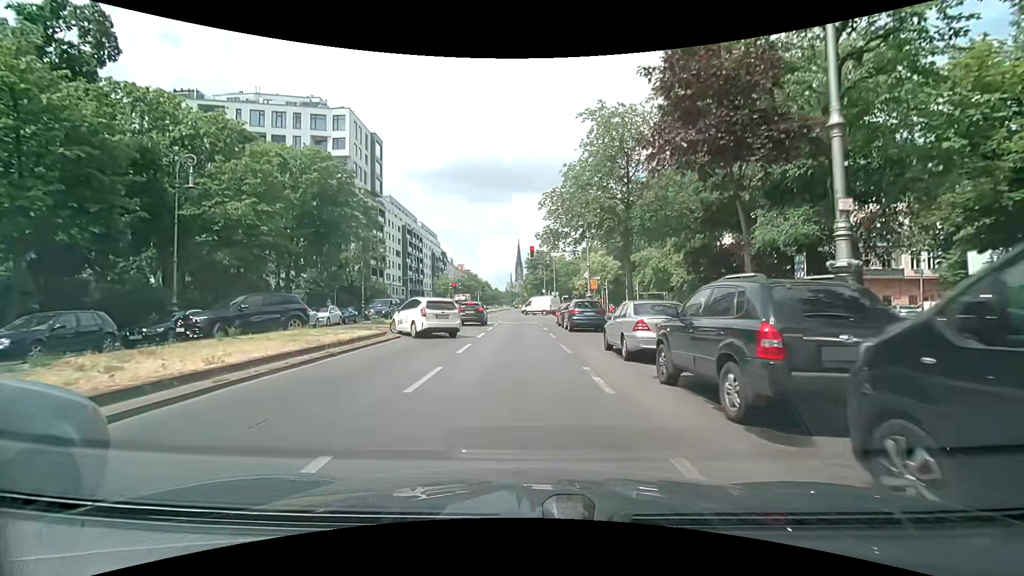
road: secondary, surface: asphalt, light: Day
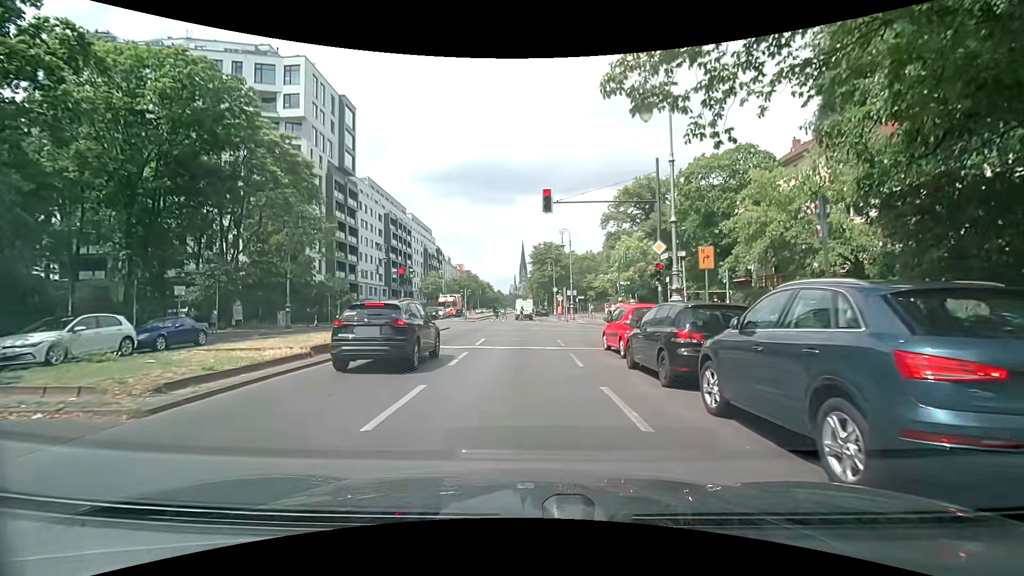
(0.0, +20.0) m; +2°
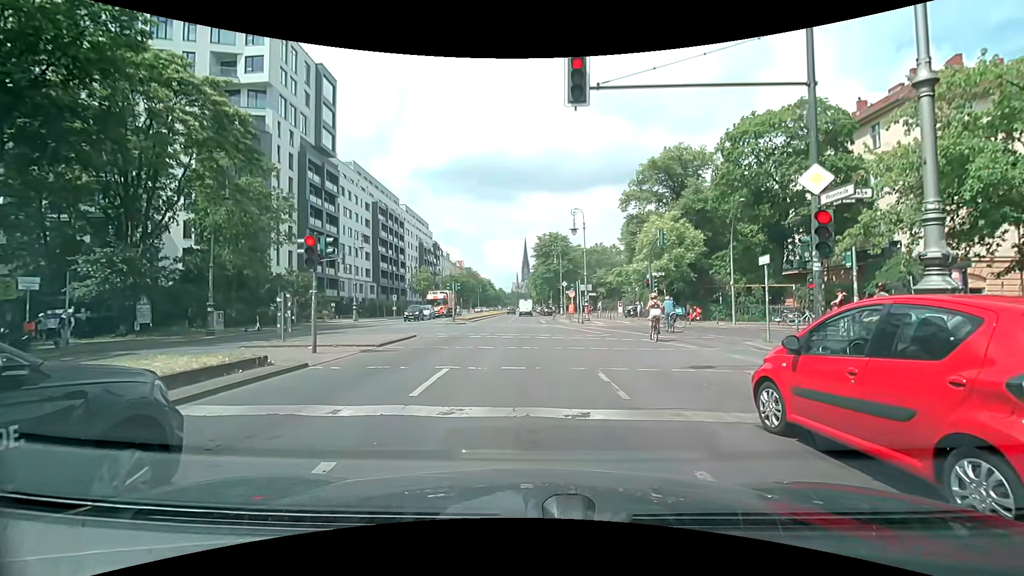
(-0.4, +9.9) m; -3°
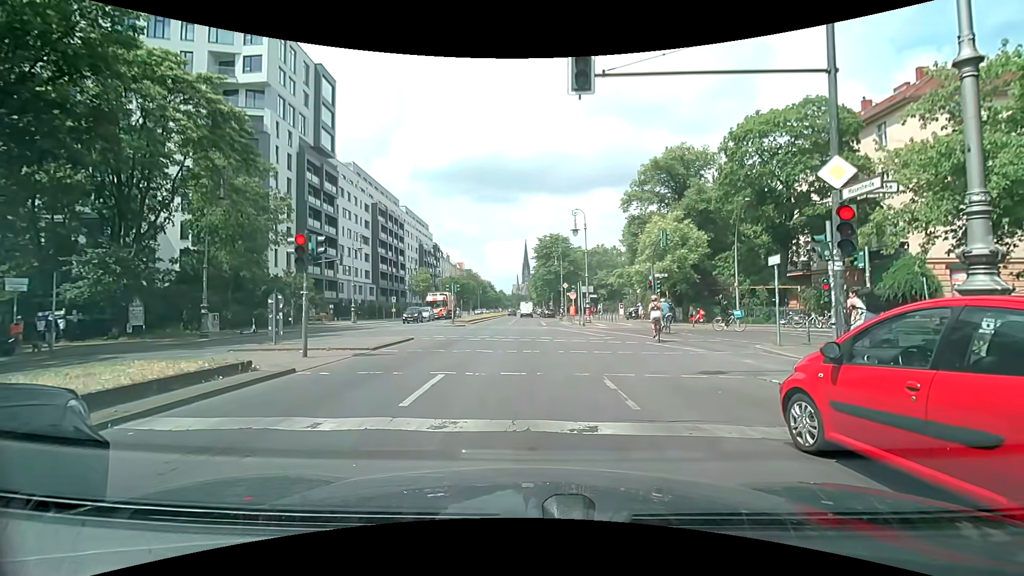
(0.0, +0.5) m; 0°
